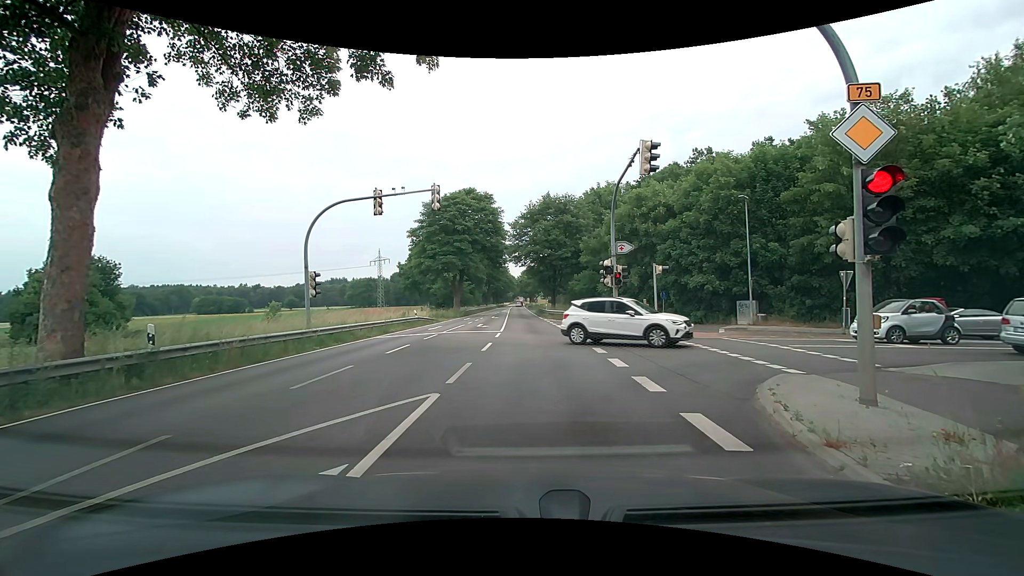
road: primary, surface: asphalt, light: Day
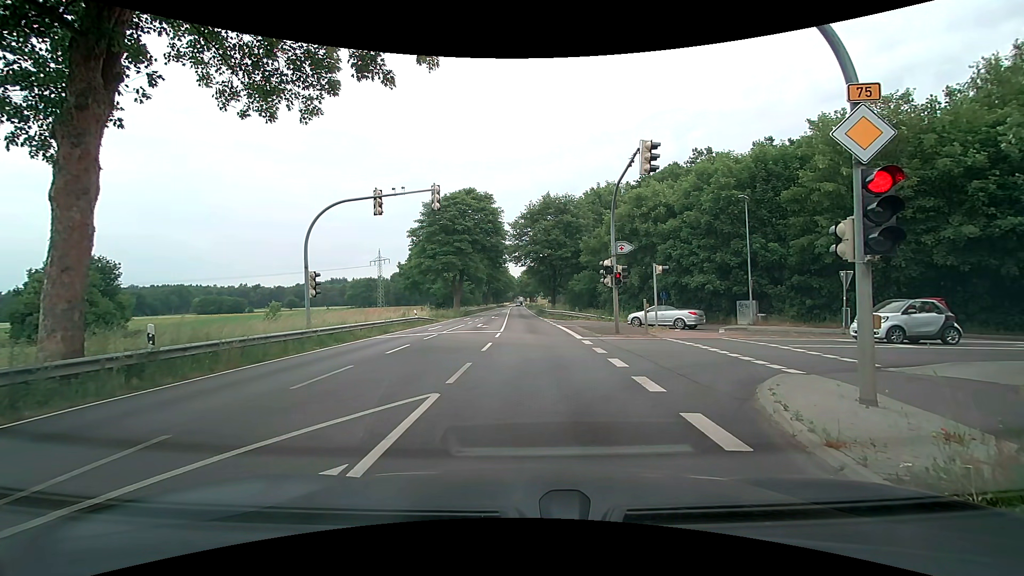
(0.0, 0.0) m; 0°
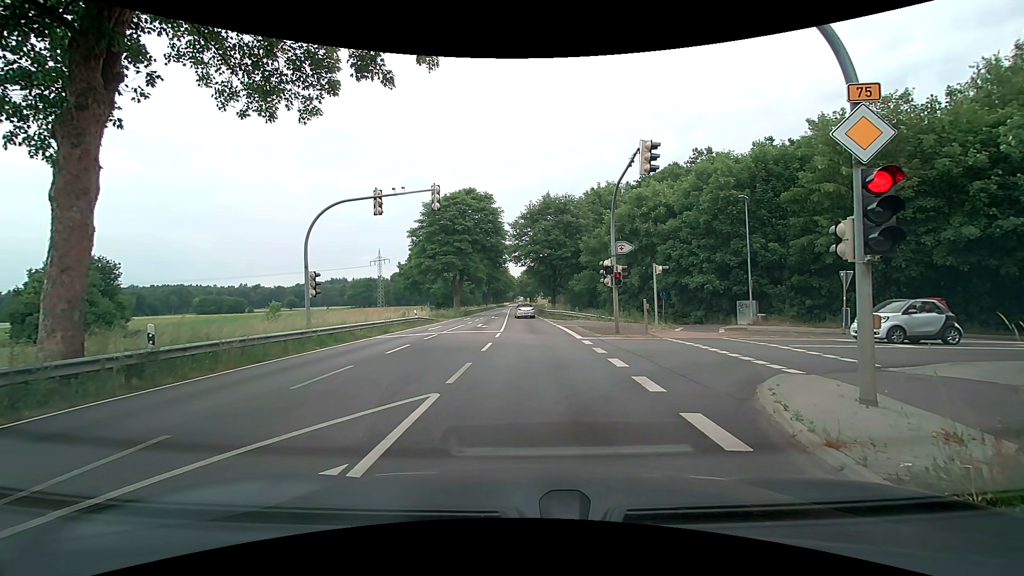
(0.0, 0.0) m; 0°
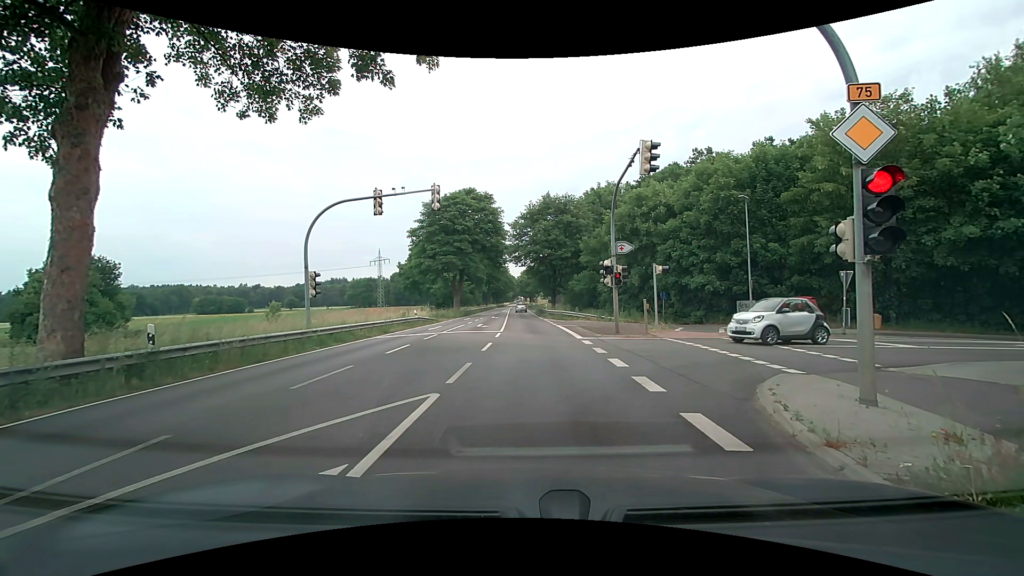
(0.0, 0.0) m; 0°
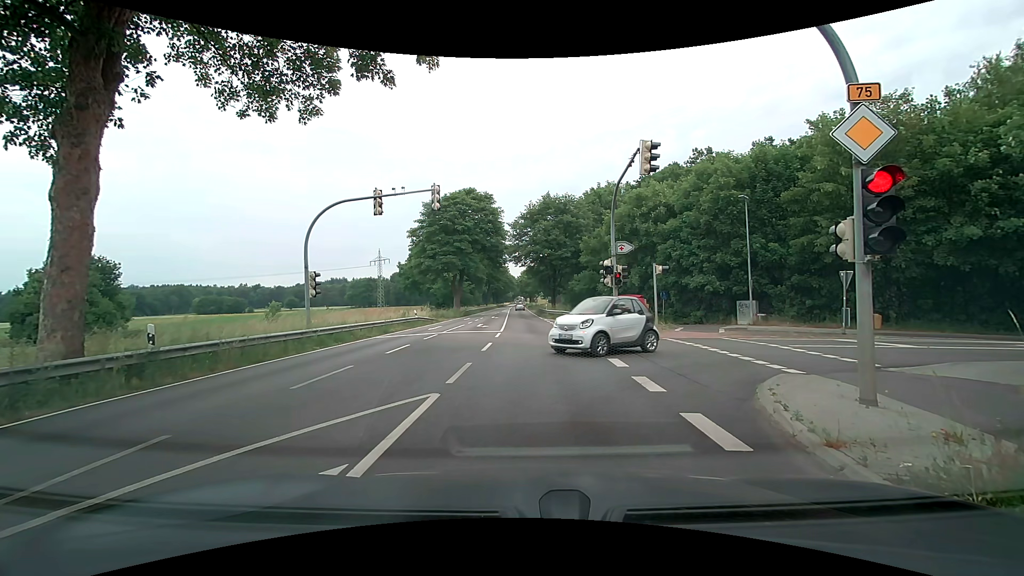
(0.0, 0.0) m; 0°
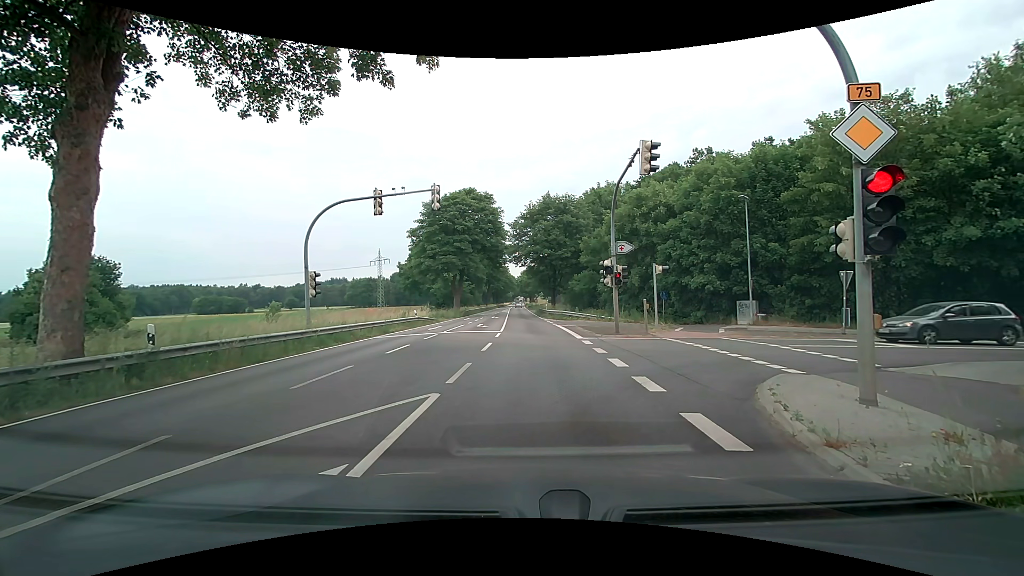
(0.0, 0.0) m; 0°
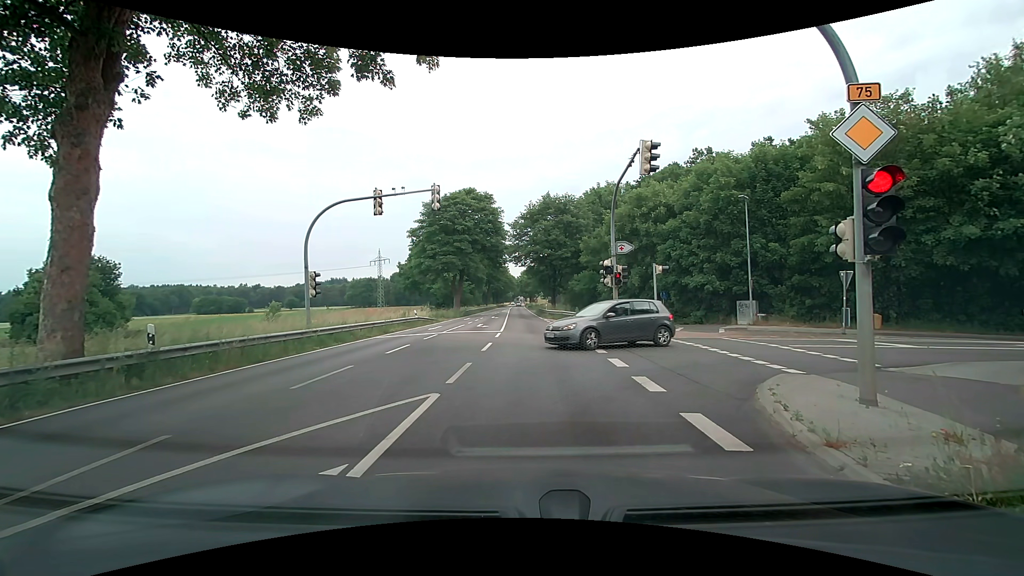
(0.0, 0.0) m; 0°
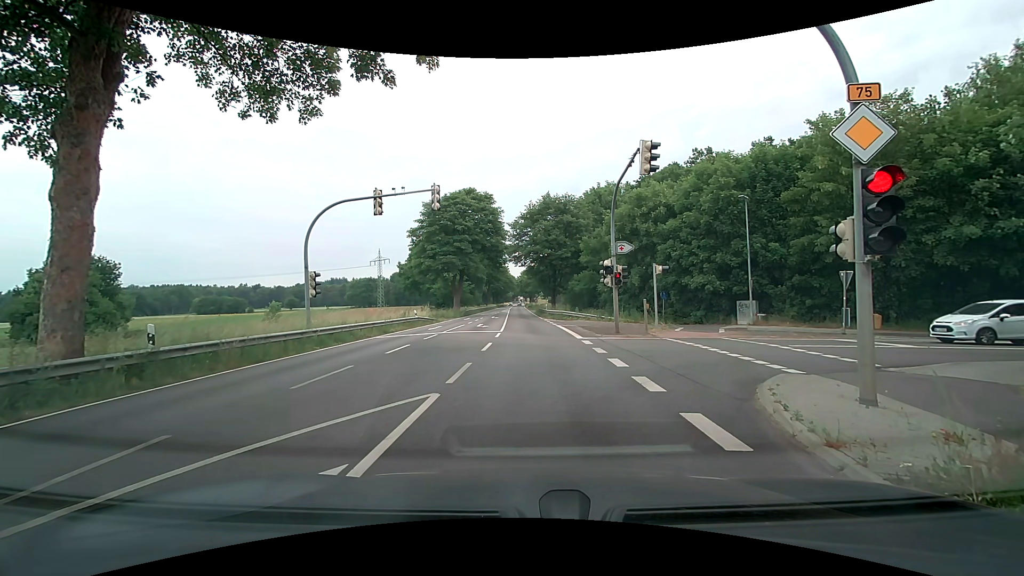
(0.0, 0.0) m; 0°
